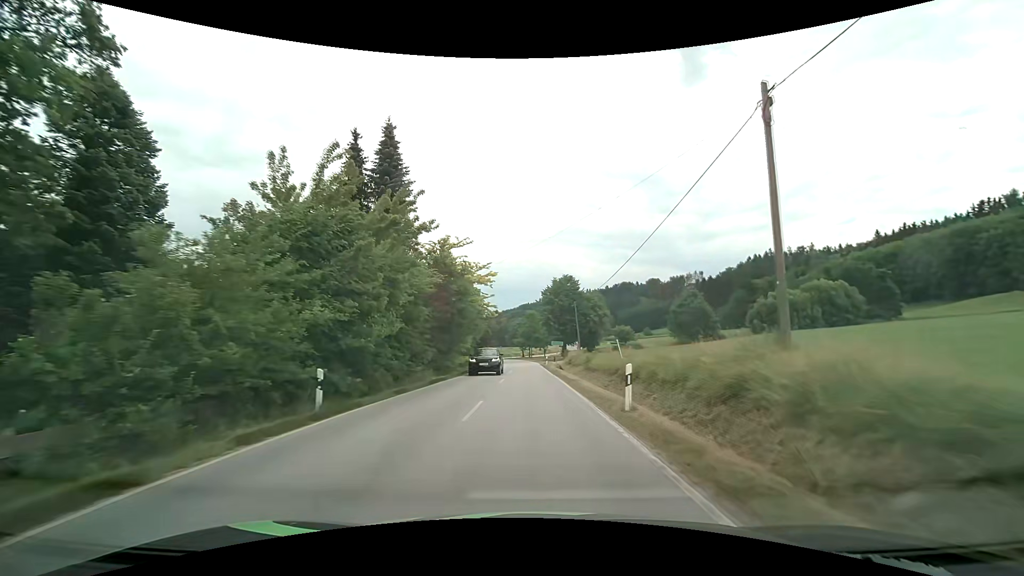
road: secondary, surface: asphalt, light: Day
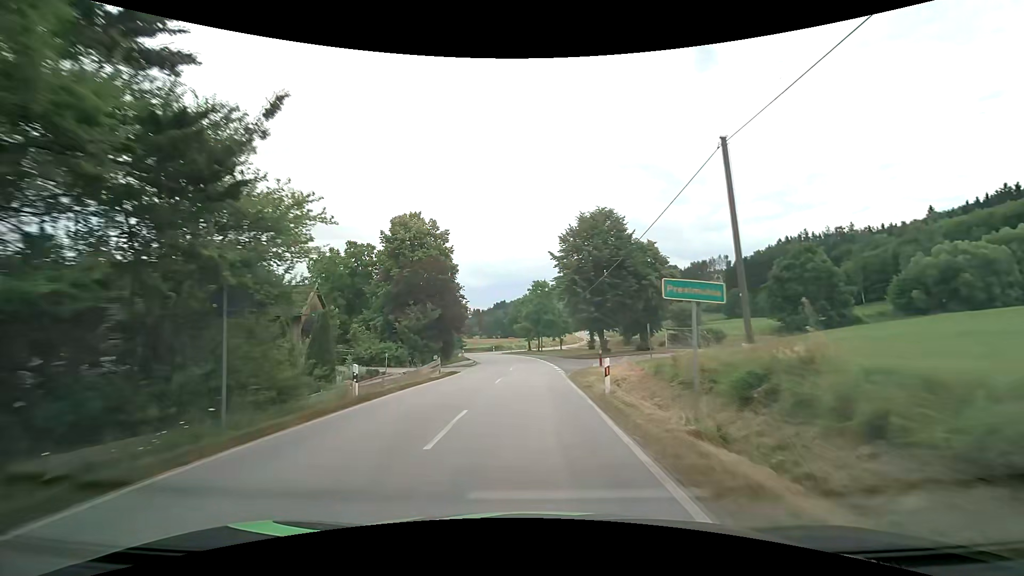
(-0.1, +39.3) m; -1°
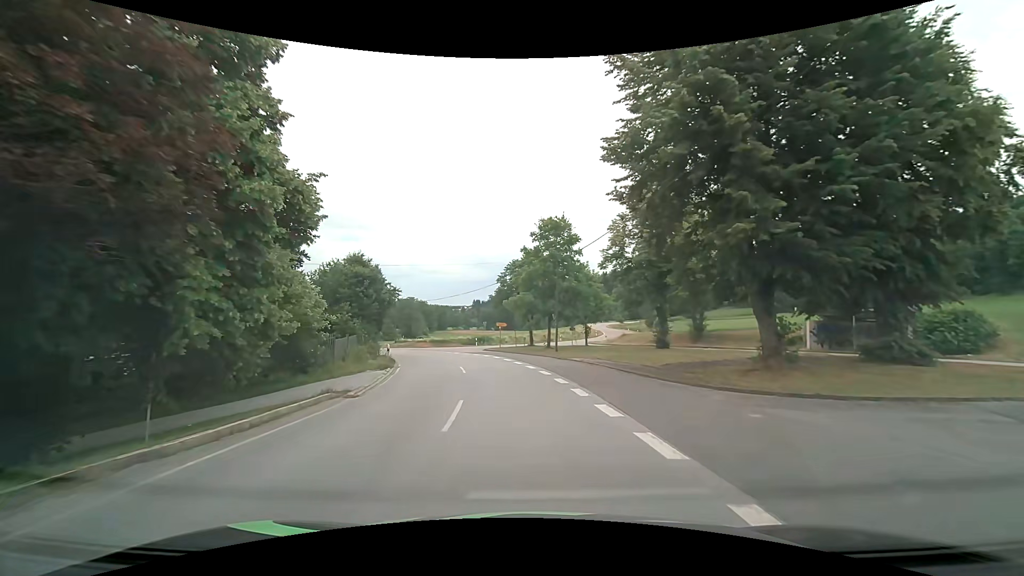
(-0.5, +34.7) m; -1°
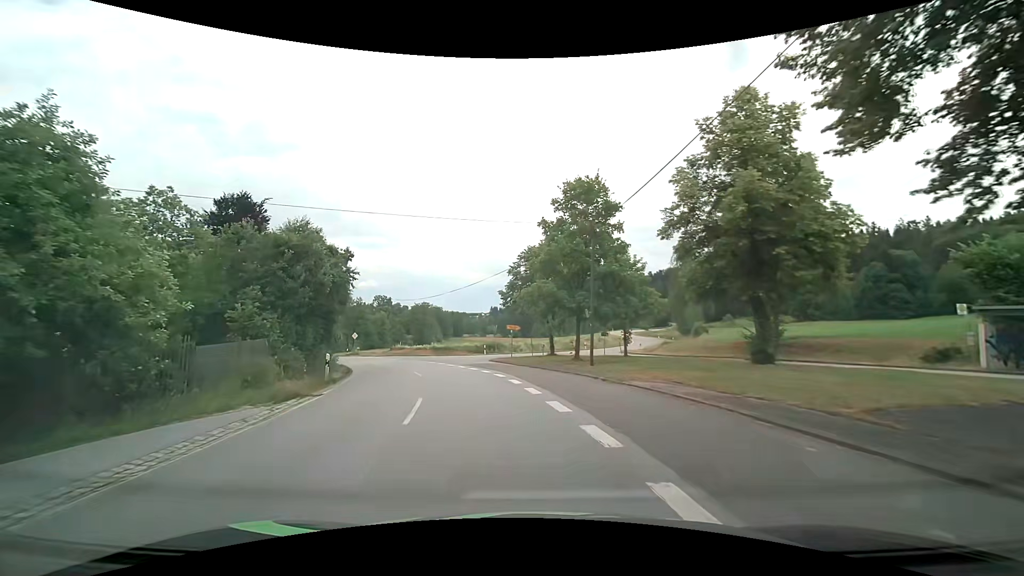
(-0.1, +11.2) m; -2°
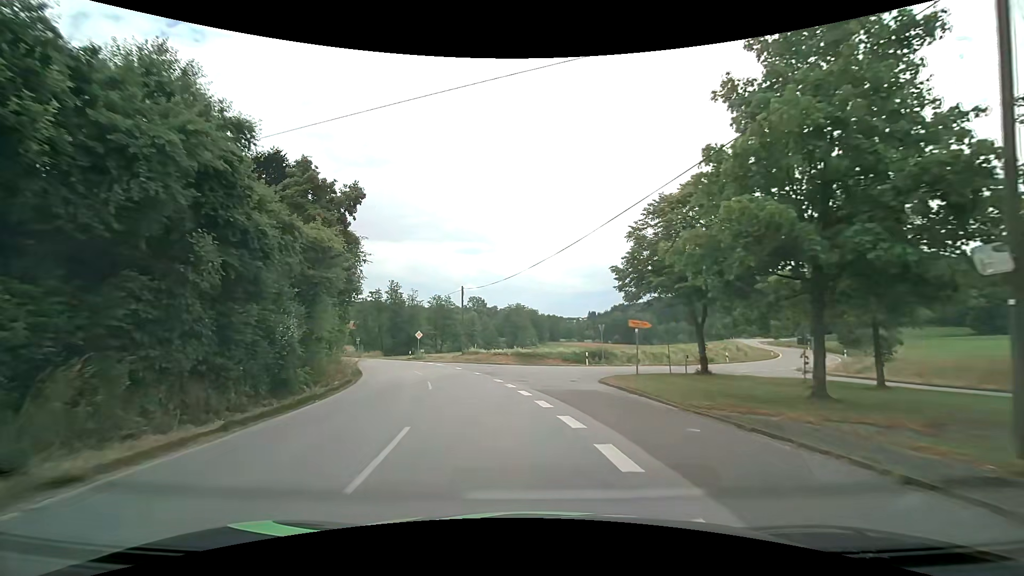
(-1.4, +15.7) m; -11°
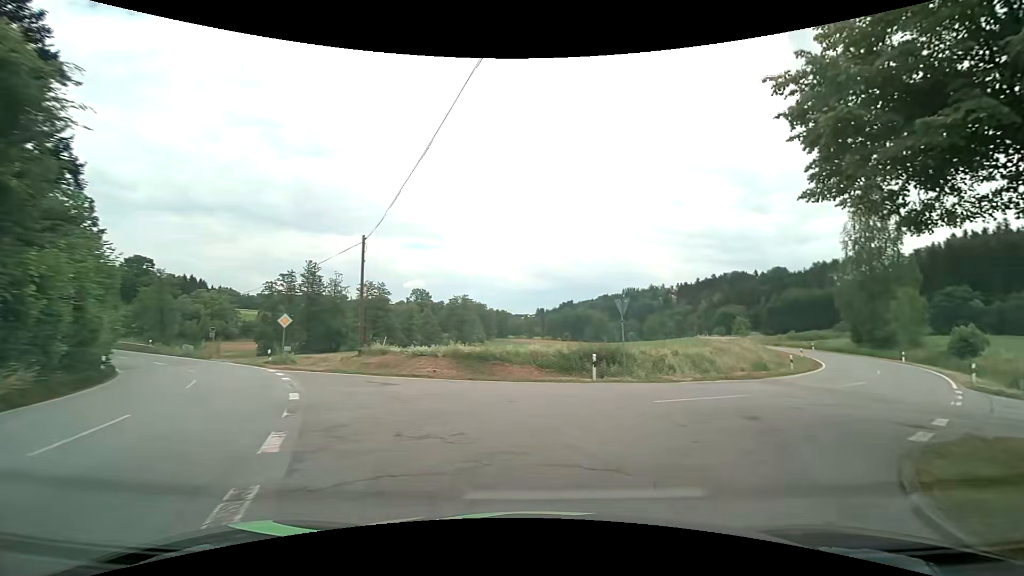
(-0.5, +19.7) m; +4°
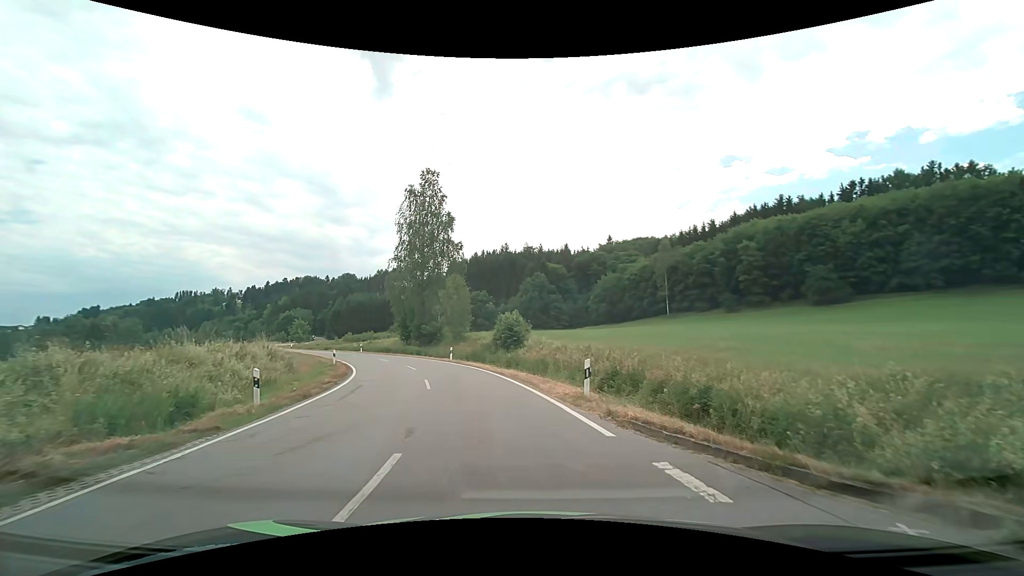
(+10.4, +18.2) m; +48°
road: tertiary
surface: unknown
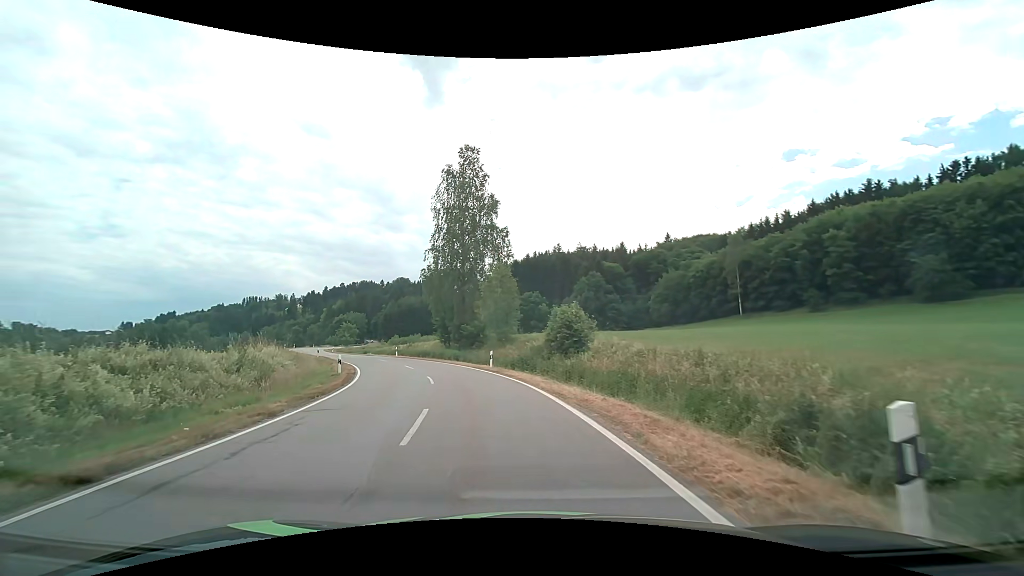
(-0.3, +8.8) m; -6°
(-1, +10) (-2, +20) (-4, +30) (-8, +39) (-13, +48) (-18, +56) (-23, +65) (-29, +73) (-34, +82) (-39, +91) m
